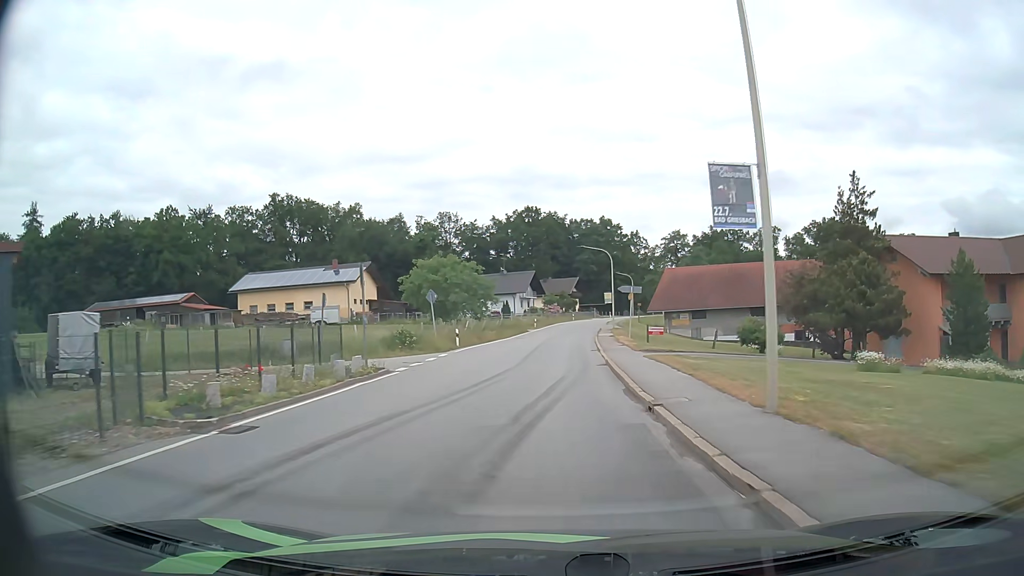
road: secondary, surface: asphalt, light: Day
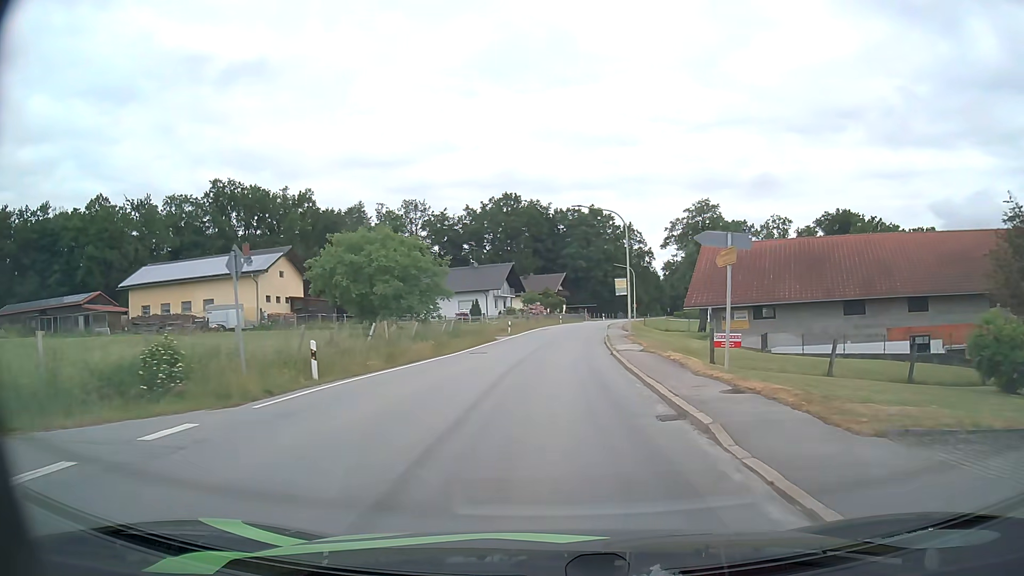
(+0.3, +21.8) m; +2°
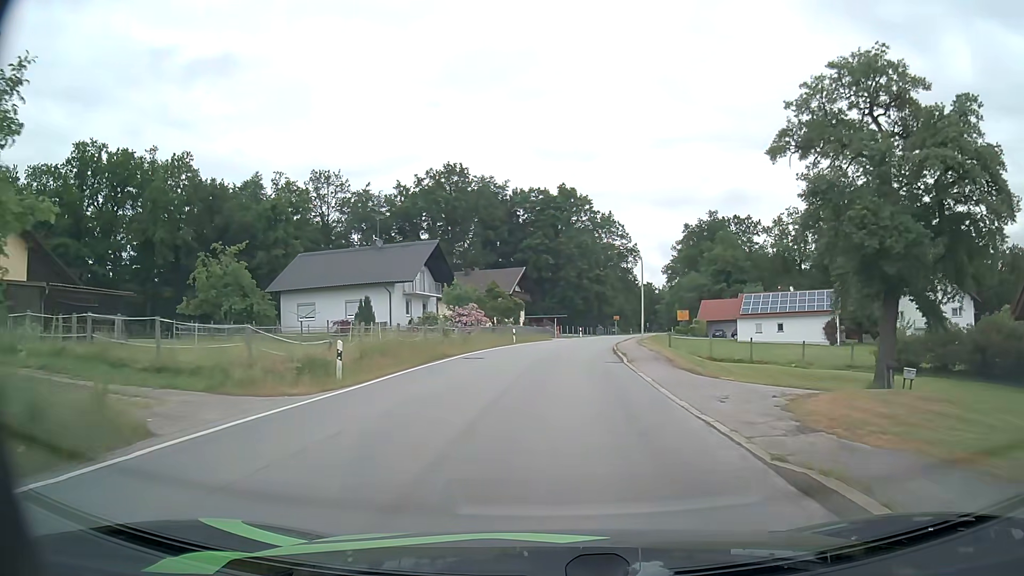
(+1.0, +36.3) m; +3°
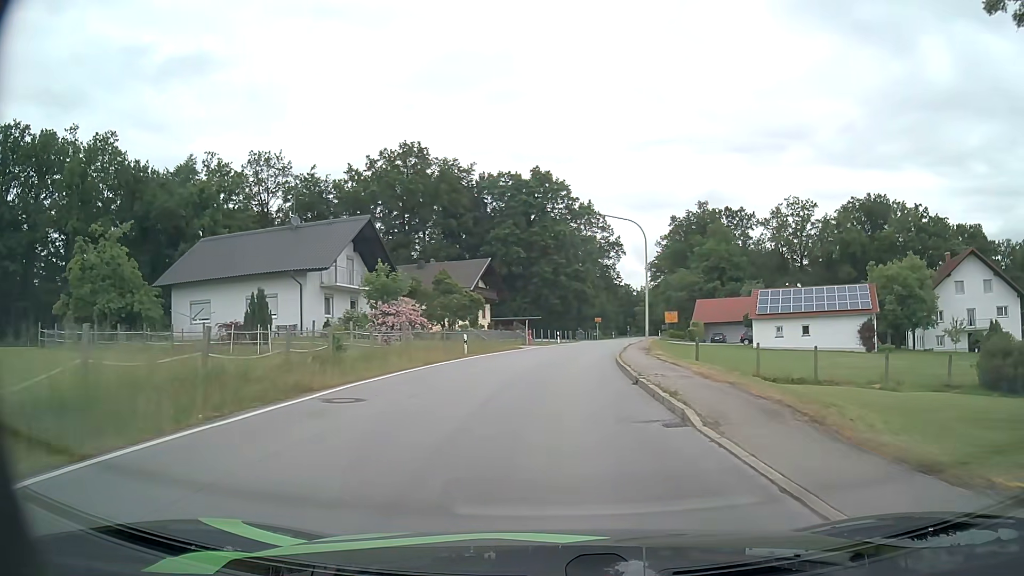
(+0.3, +14.3) m; +2°
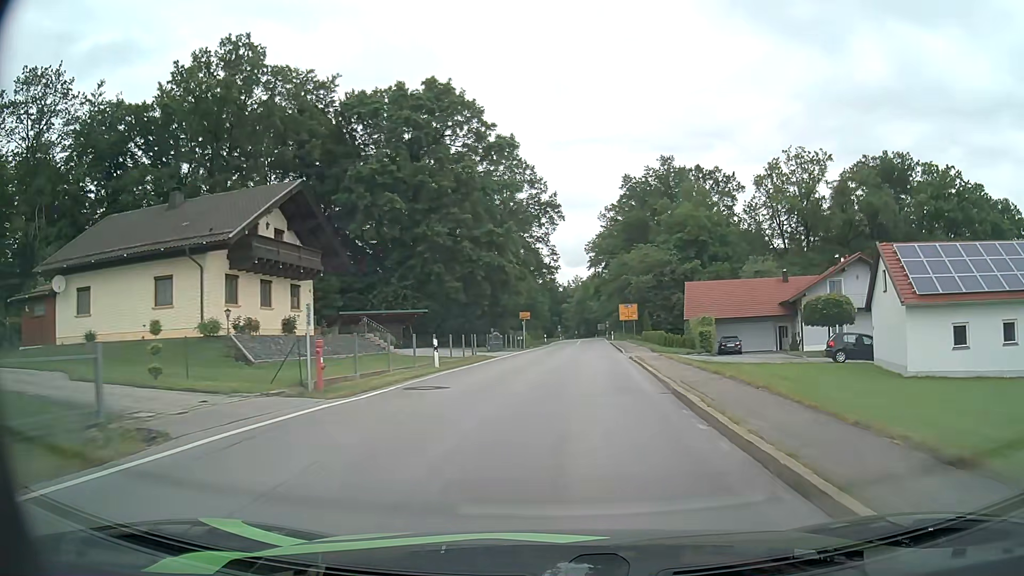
(+1.9, +36.2) m; +7°
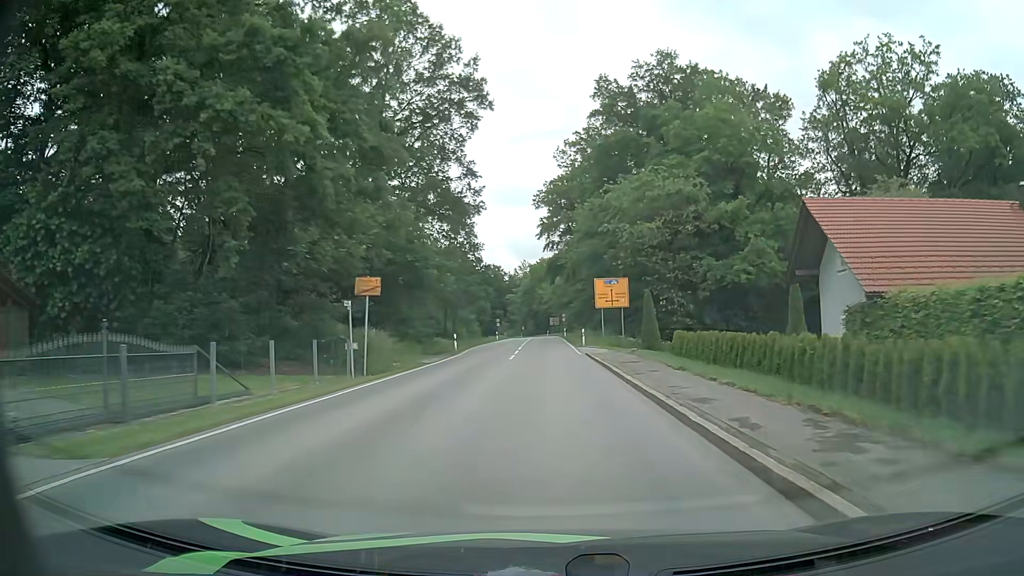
(+2.1, +38.0) m; +4°
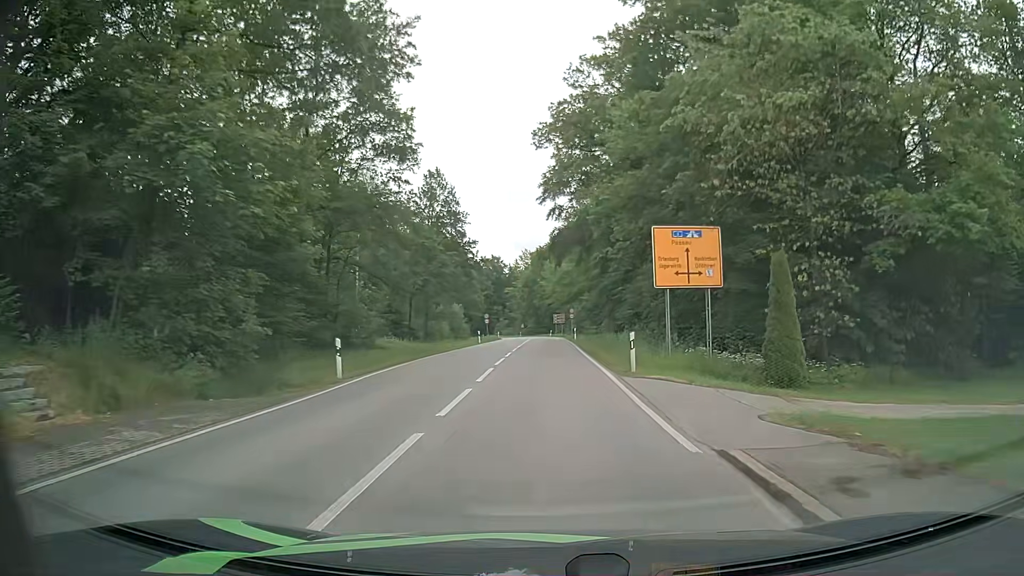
(0.0, +23.8) m; 0°
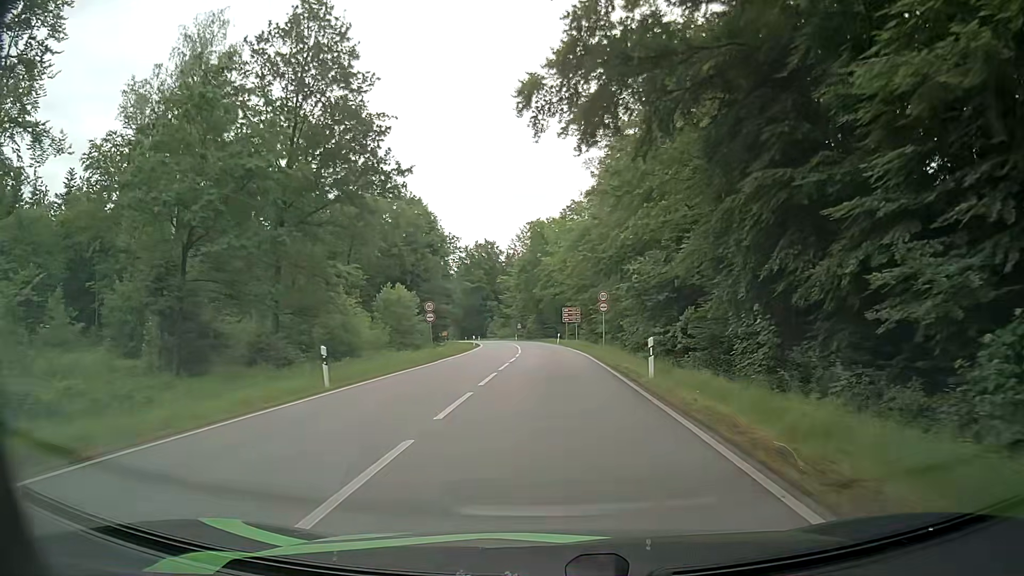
(-0.1, +41.2) m; 0°
(0, +10) (0, +20) (0, +30) (0, +40) (-1, +50) (-1, +60) (-2, +70) (-3, +80) (-4, +90) (-5, +100) m
